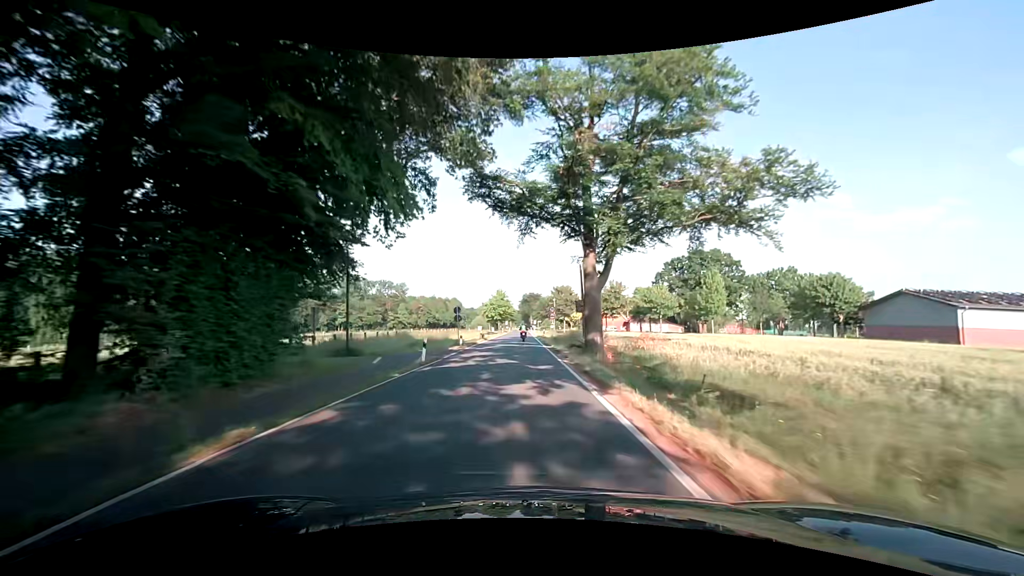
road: secondary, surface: asphalt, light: Day
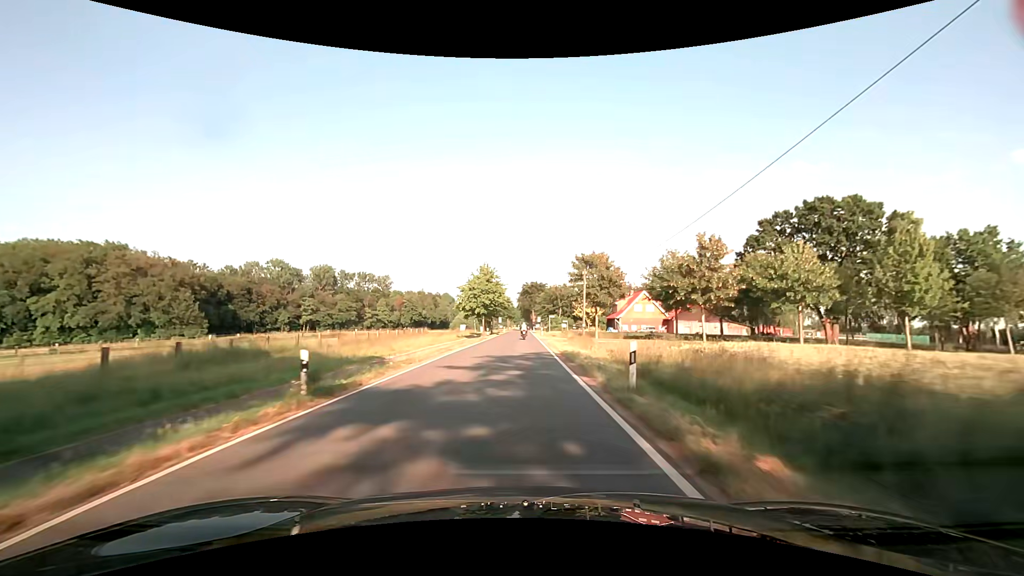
(+0.2, +42.7) m; 0°
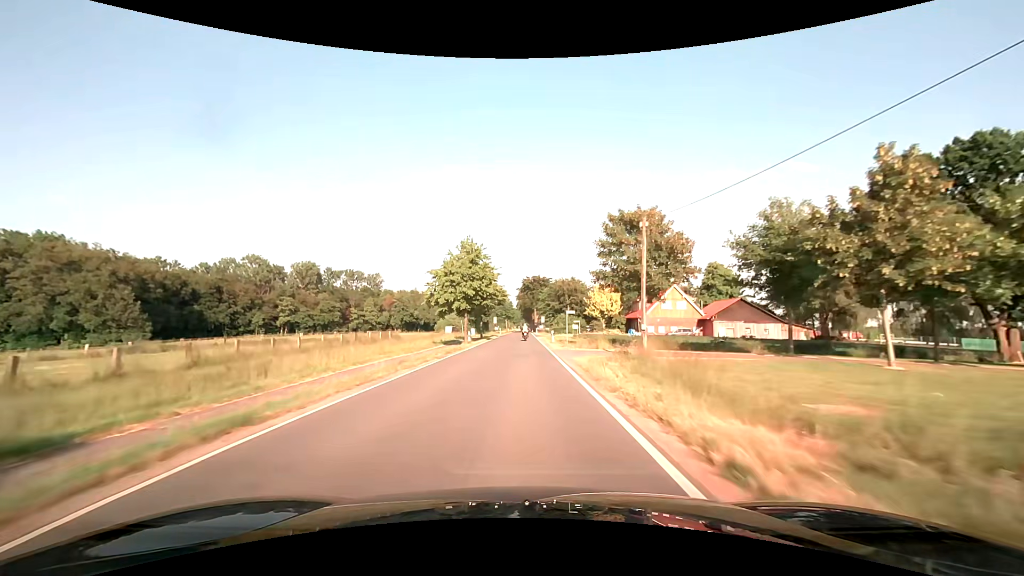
(0.0, +21.4) m; 0°
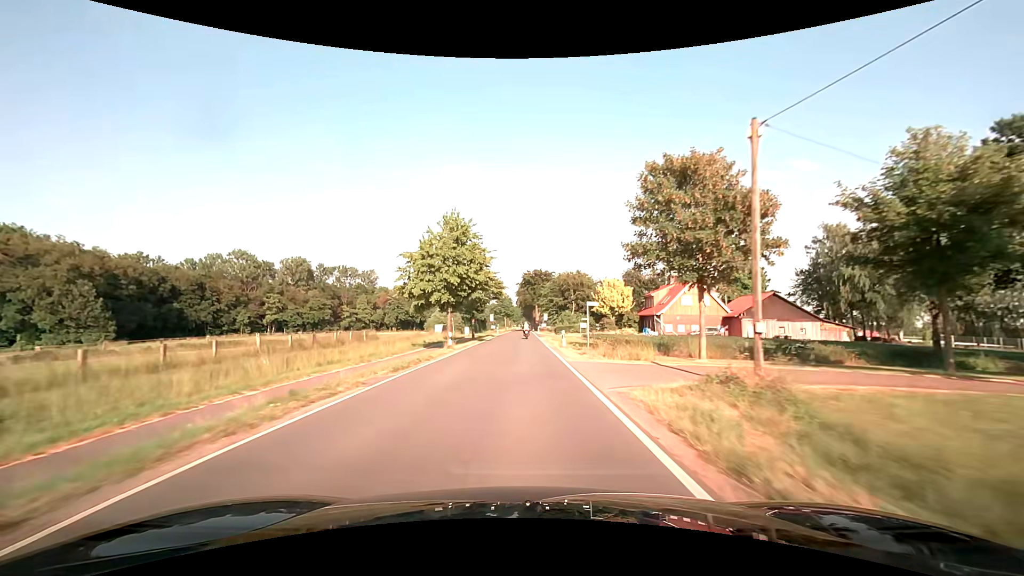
(0.0, +10.7) m; 0°
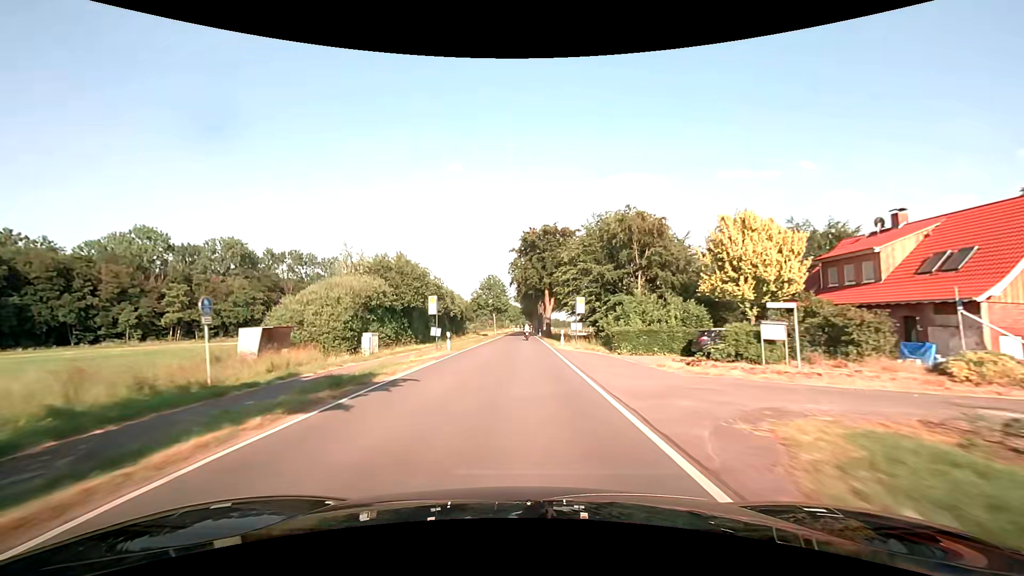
(+0.1, +53.5) m; 0°
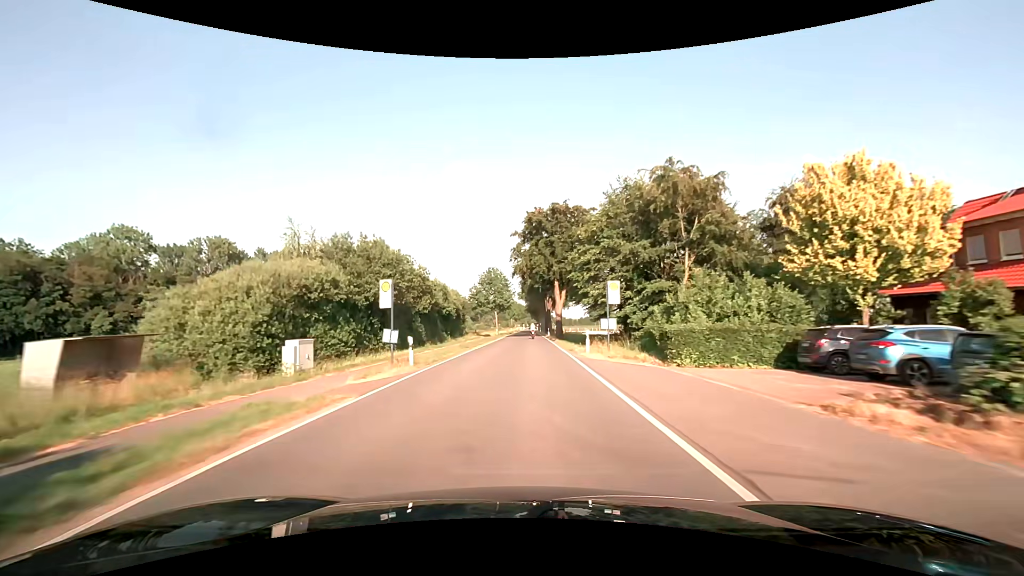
(-0.1, +10.7) m; -1°
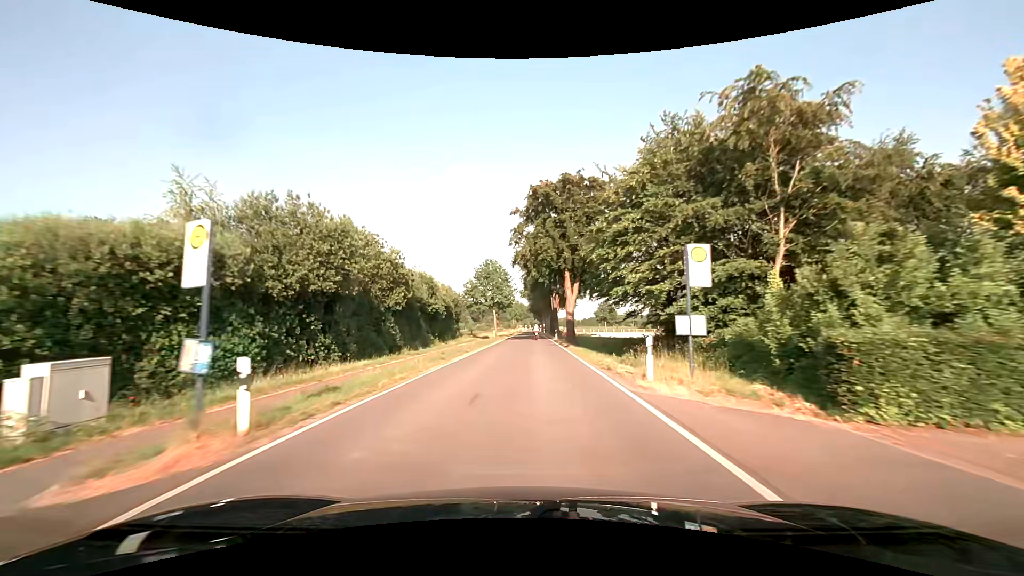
(-0.1, +10.7) m; -1°
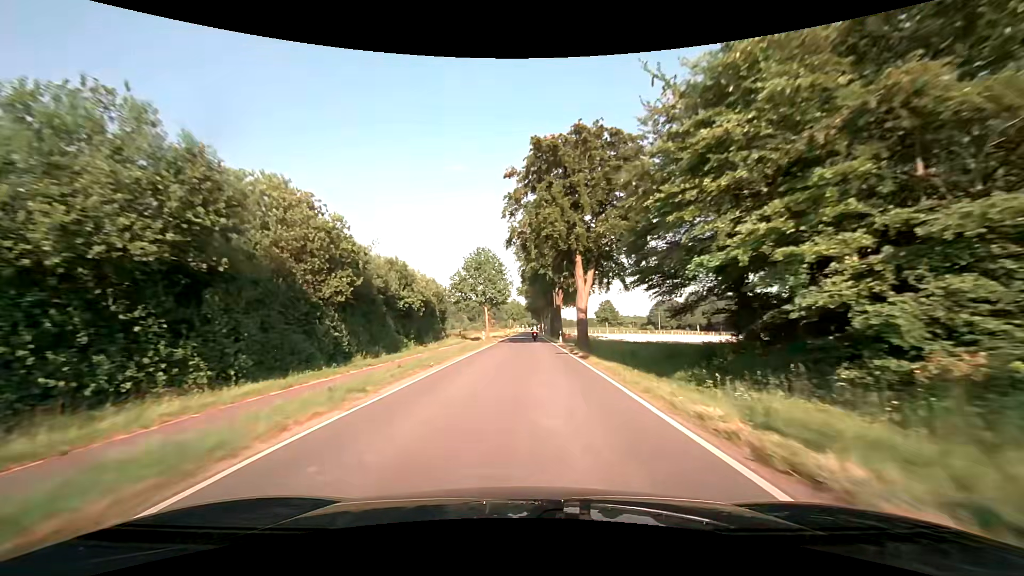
(0.0, +10.7) m; 0°
(0, +10) (0, +20) (0, +30) (+1, +40) (+1, +50) (+1, +60) (+1, +70) (+2, +80) (+2, +90) (+2, +100) m
